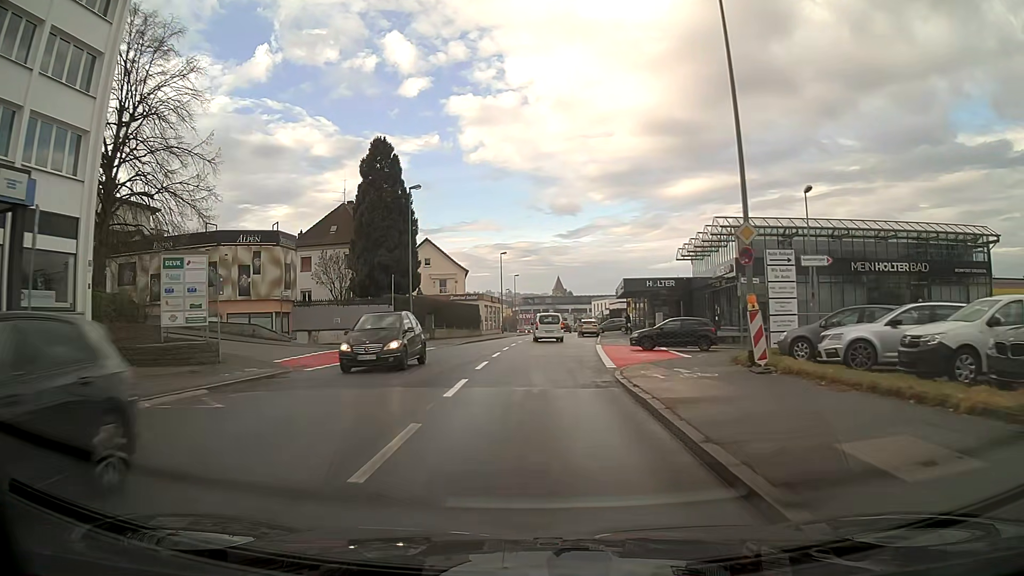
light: Day
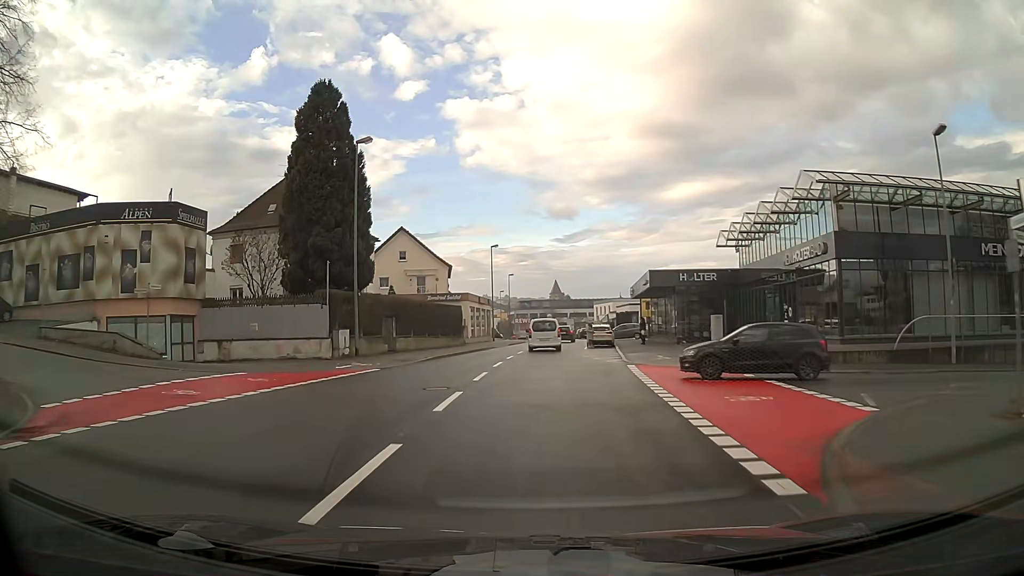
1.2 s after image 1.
(0.0, +13.0) m; 0°
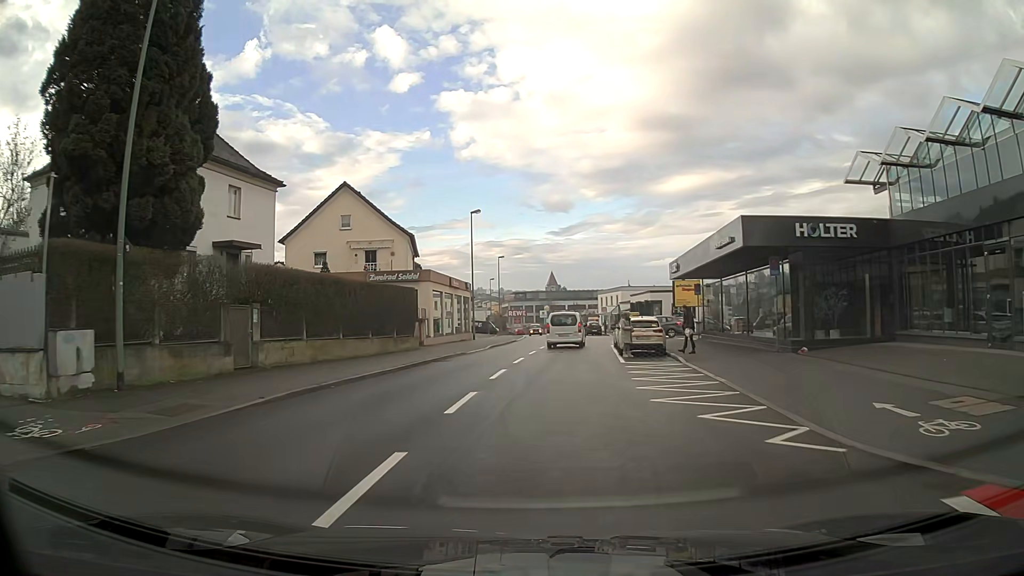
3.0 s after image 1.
(+0.1, +18.5) m; 0°
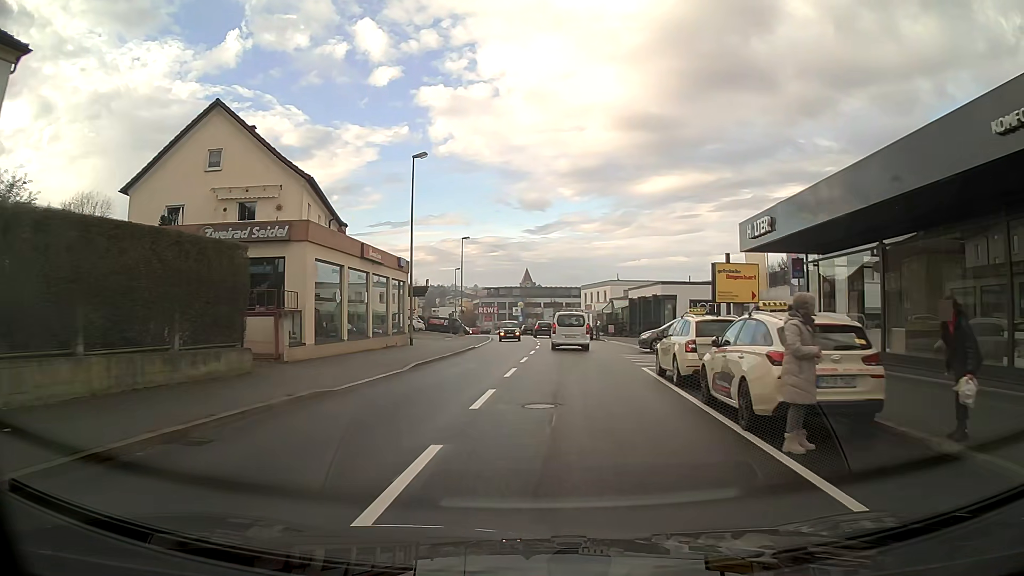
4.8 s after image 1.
(+0.3, +17.6) m; +2°
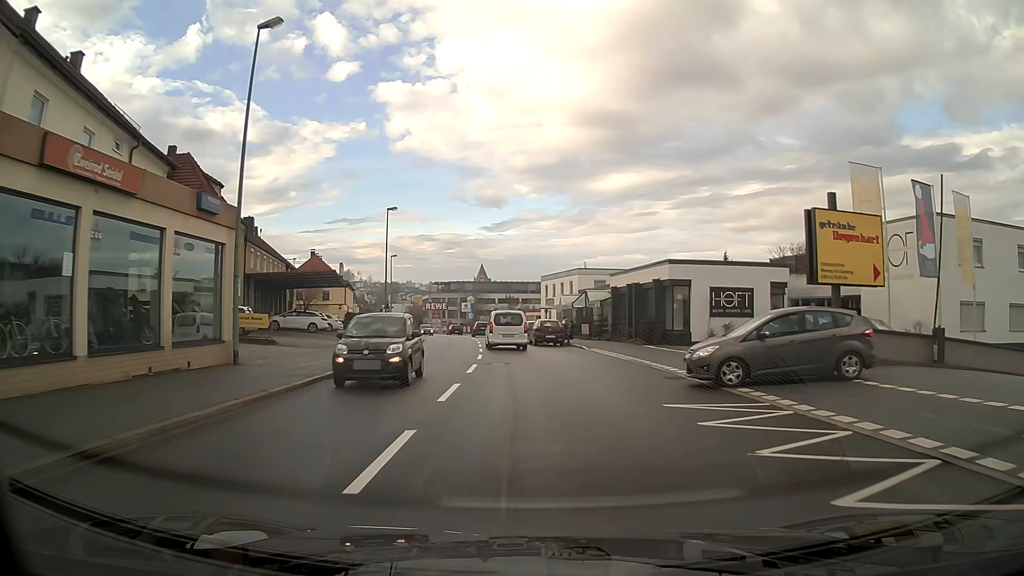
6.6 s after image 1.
(+0.5, +17.1) m; +3°
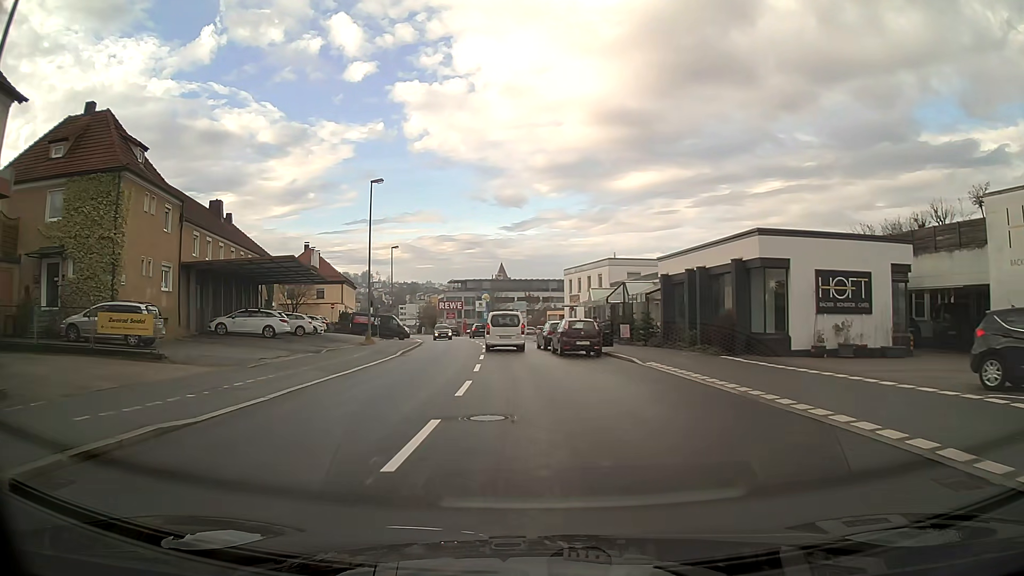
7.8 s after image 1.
(-0.1, +11.2) m; -2°
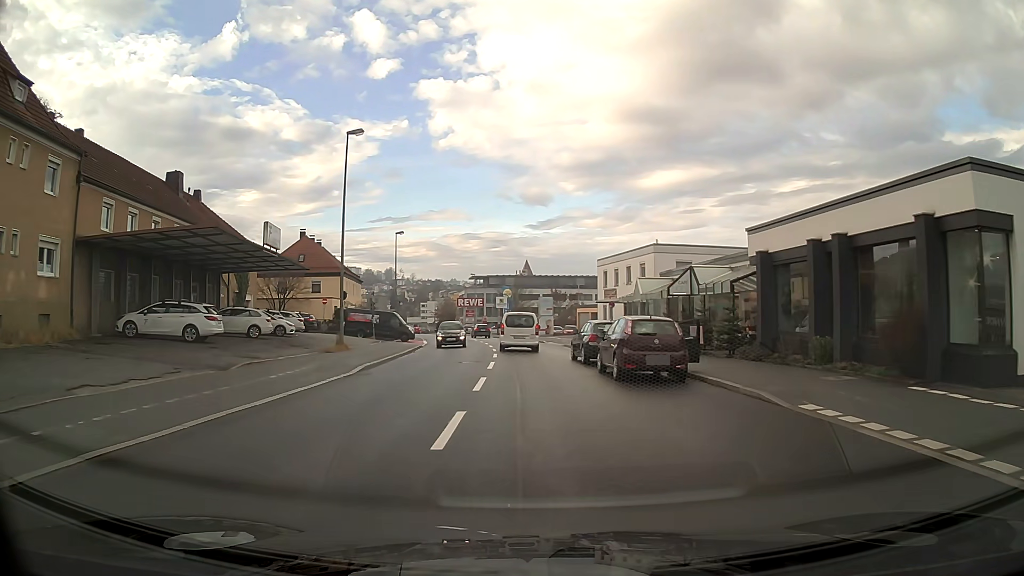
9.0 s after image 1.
(-0.2, +11.1) m; -2°
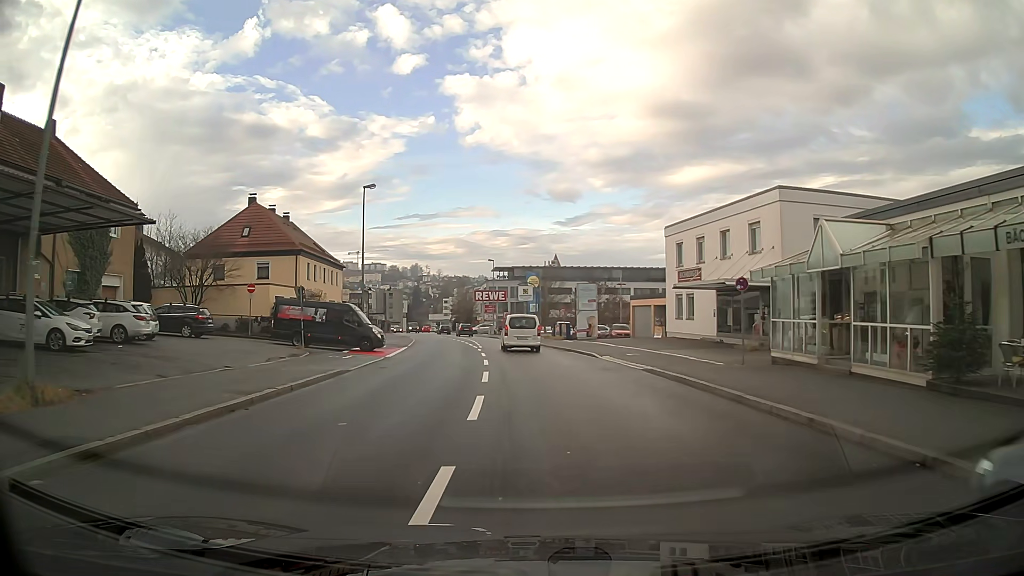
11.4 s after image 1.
(-0.4, +21.9) m; -2°
(0, +10) (0, +20) (0, +30) (-1, +40) (-3, +50) (-4, +60) (-6, +70) (-8, +79) (-11, +89) (-13, +99) m
